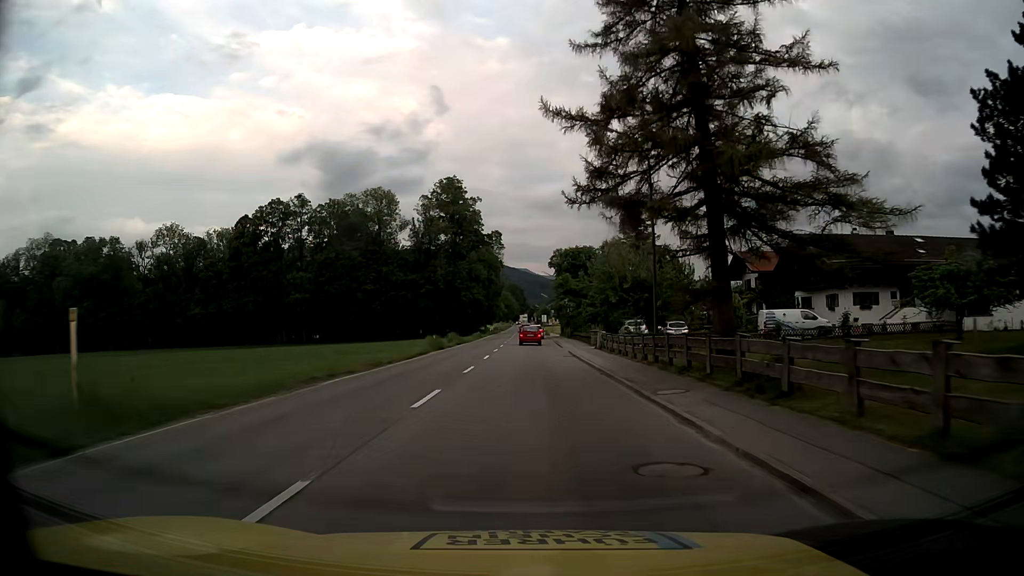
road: primary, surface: asphalt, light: Day
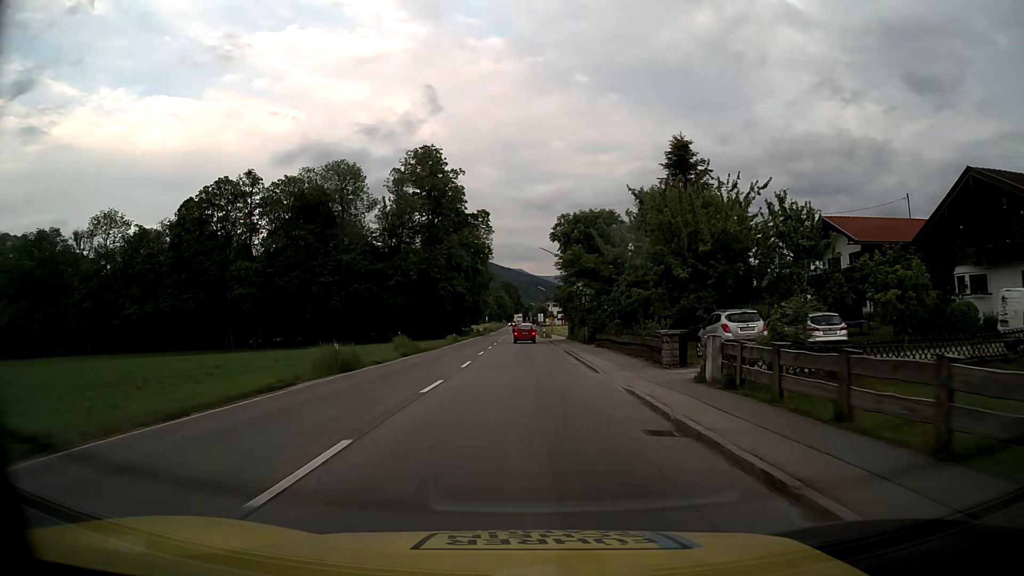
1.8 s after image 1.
(0.0, +24.8) m; 0°
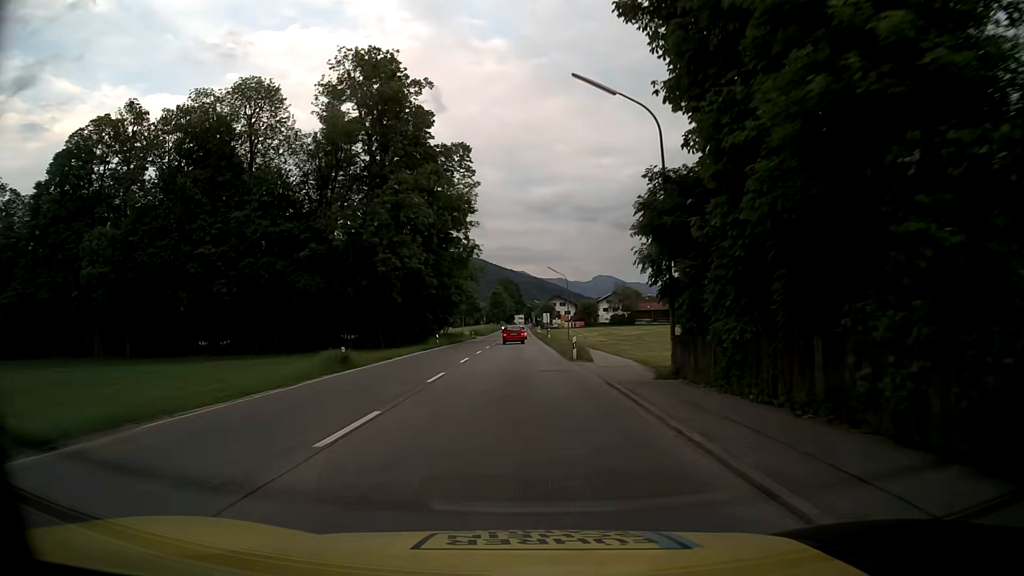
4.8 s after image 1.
(-0.1, +42.3) m; 0°
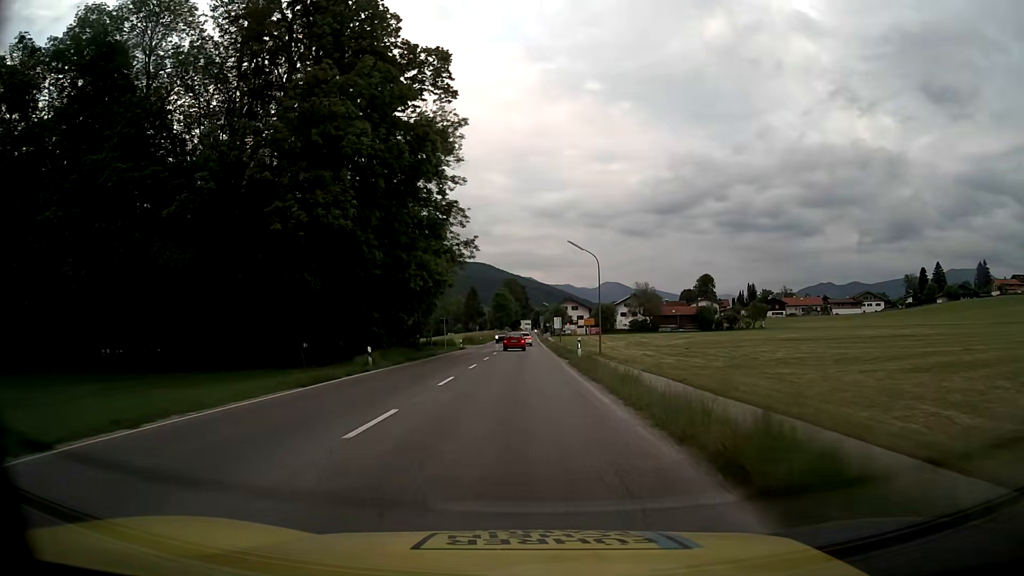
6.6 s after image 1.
(-0.2, +26.1) m; -1°
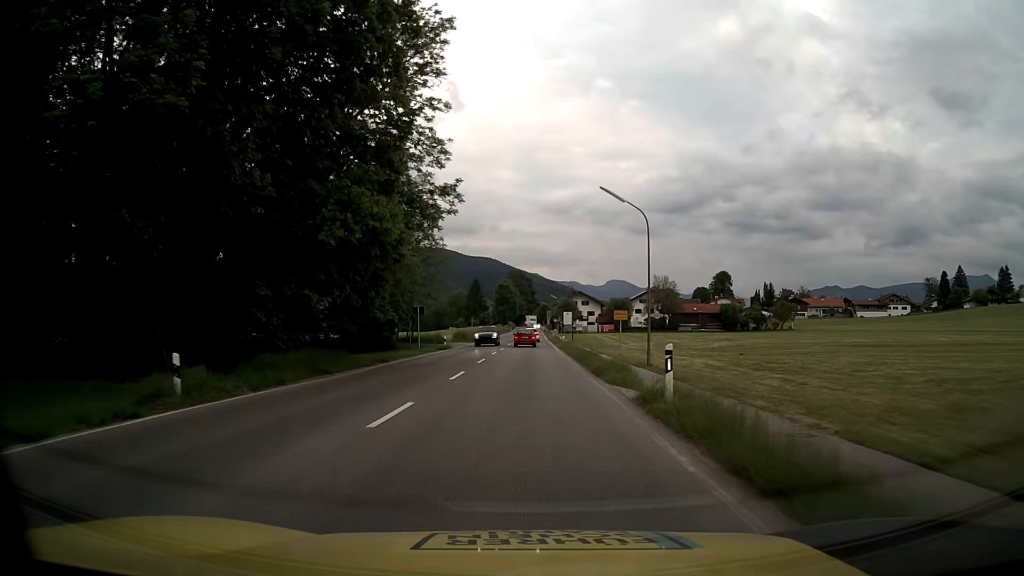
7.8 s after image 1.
(-0.1, +17.5) m; -1°
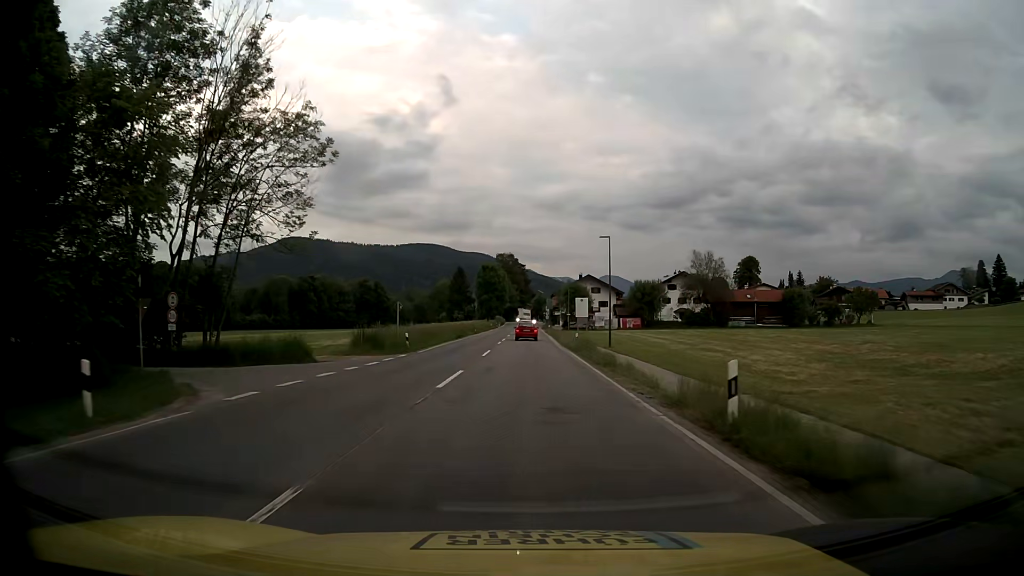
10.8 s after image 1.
(+0.2, +44.0) m; 0°
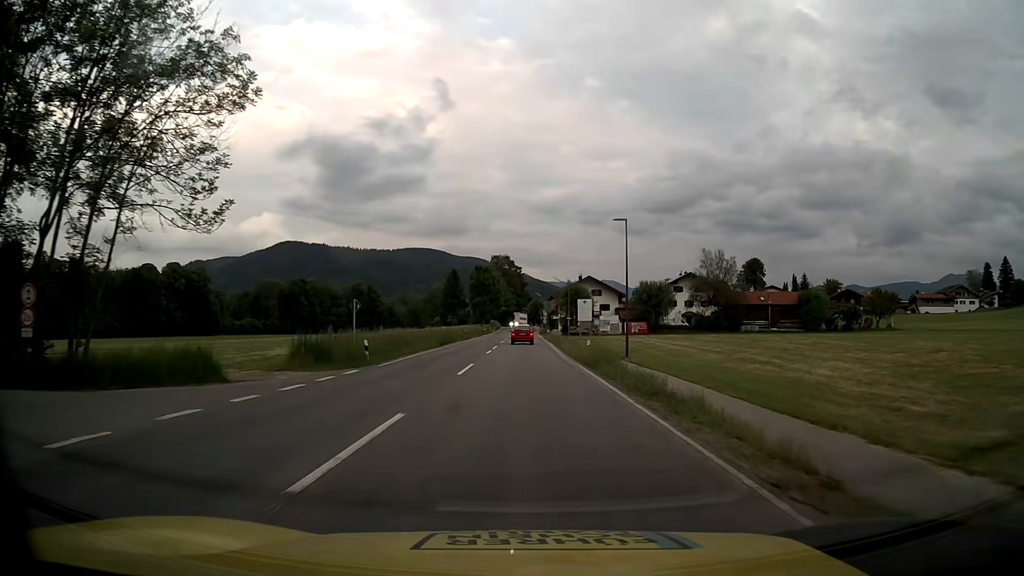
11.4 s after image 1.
(+0.1, +8.8) m; +1°
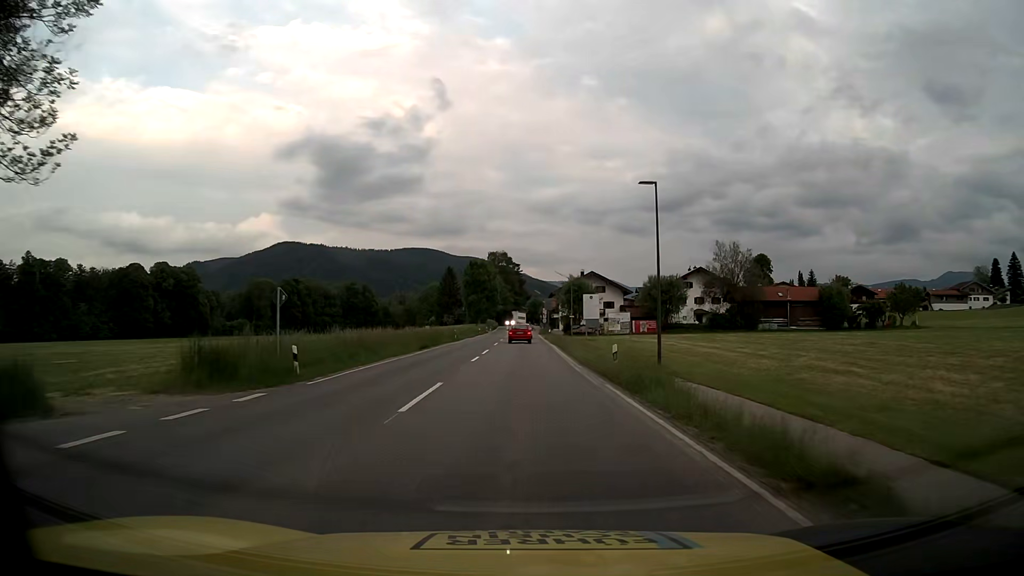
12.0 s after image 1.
(0.0, +8.8) m; 0°
(0, +10) (0, +20) (0, +30) (0, +40) (0, +50) (0, +60) (0, +70) (0, +80) (0, +90) (-1, +100) m
